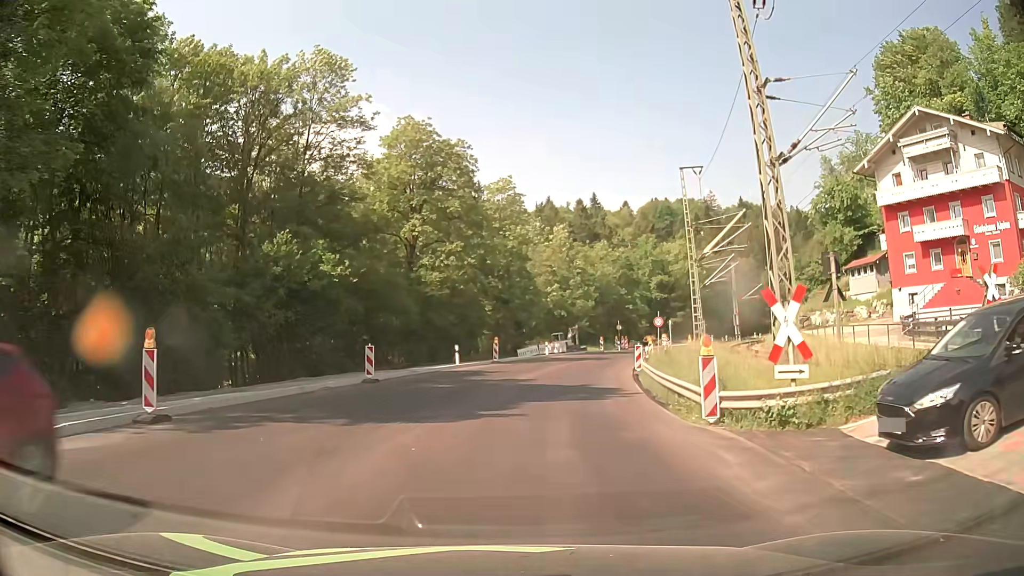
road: primary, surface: asphalt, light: Day
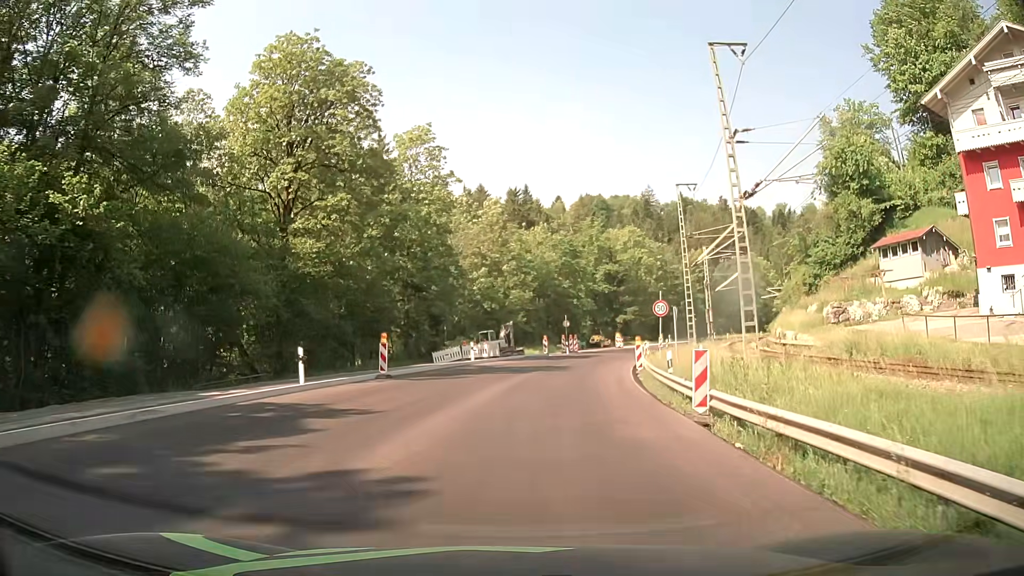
(+1.0, +18.5) m; +6°
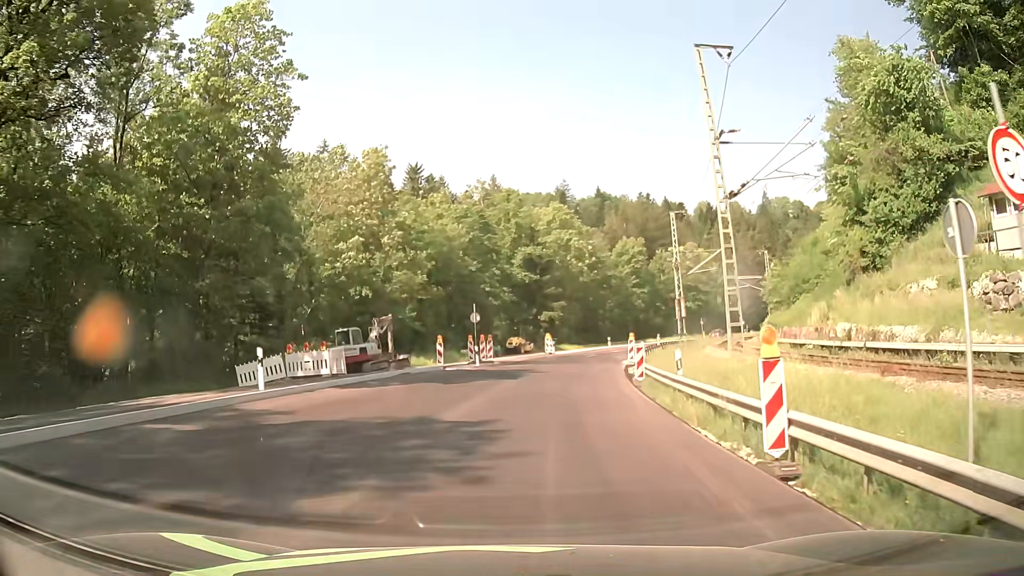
(+1.7, +23.3) m; +8°
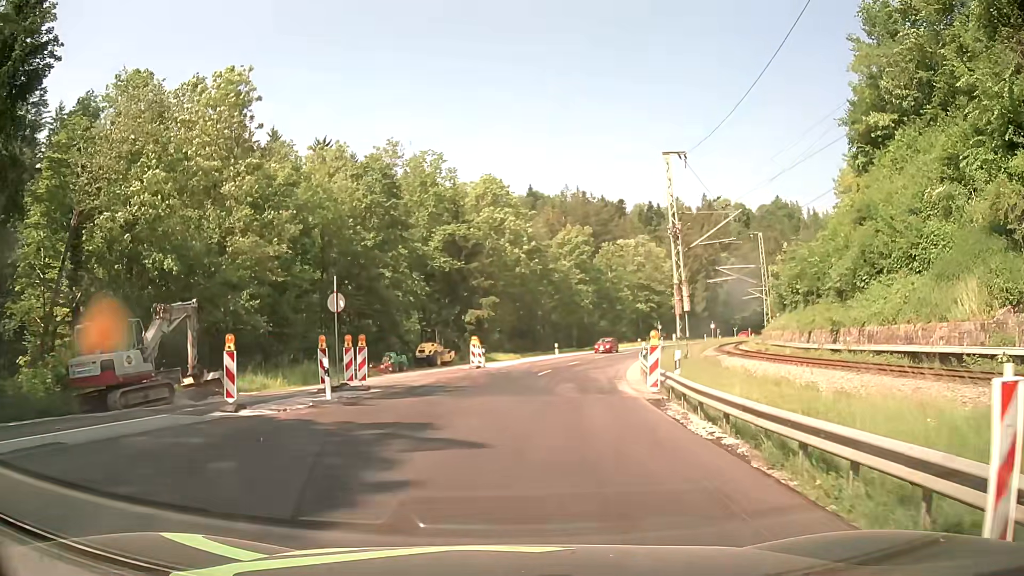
(+1.0, +19.6) m; +6°
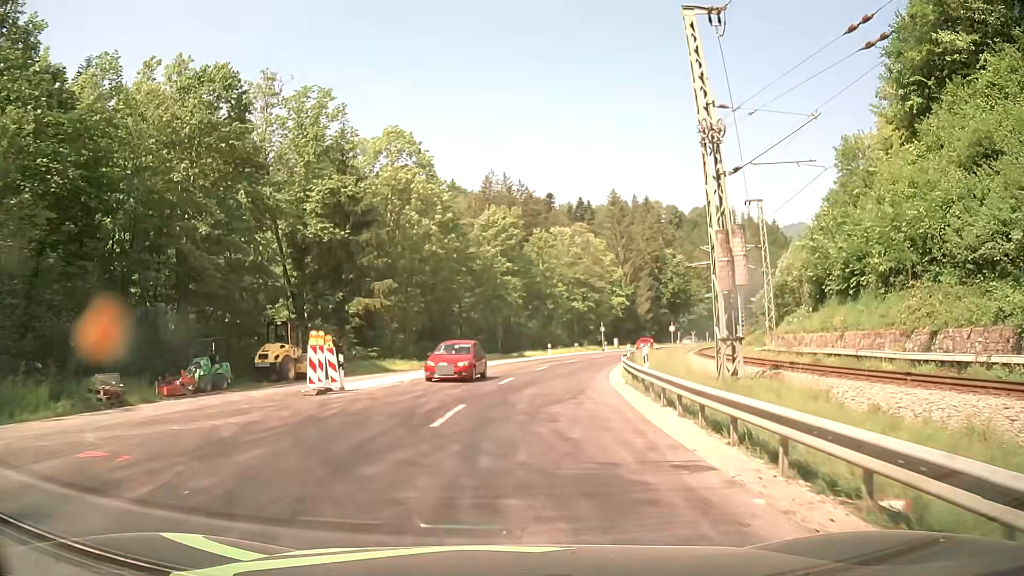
(+1.2, +18.2) m; +7°
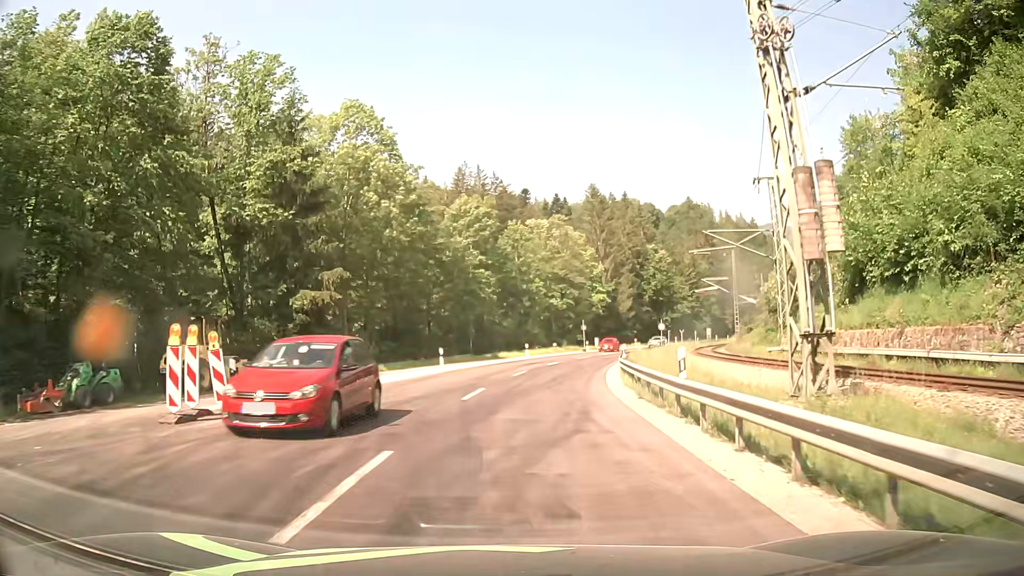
(+0.1, +6.7) m; +2°
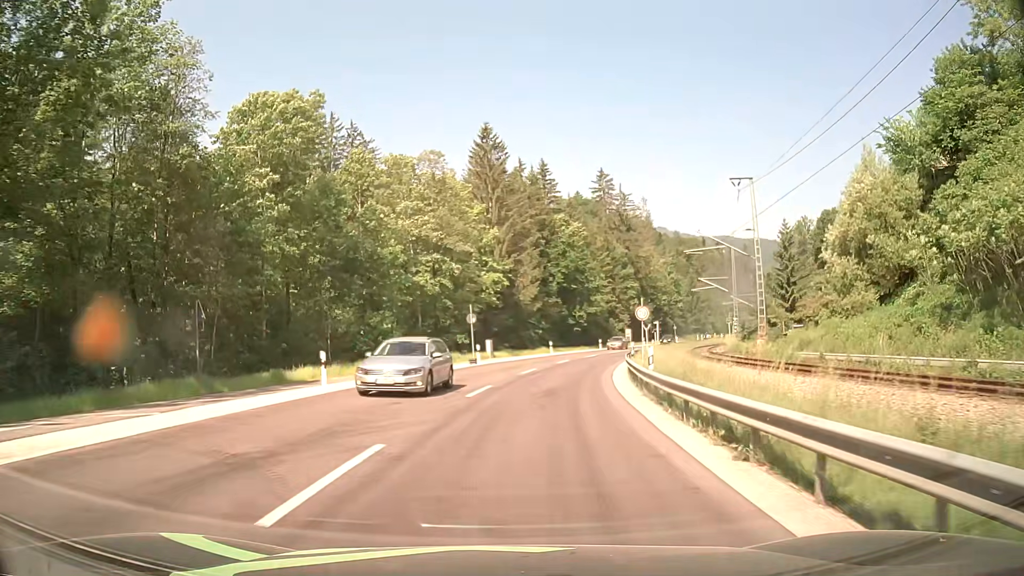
(+3.1, +35.5) m; +11°
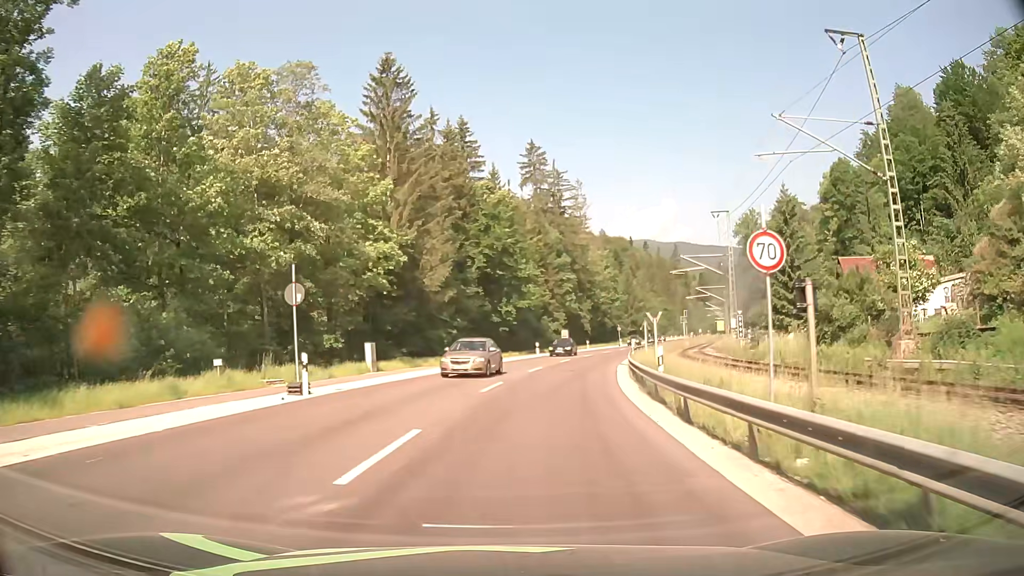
(+1.2, +22.2) m; +6°
(0, +10) (+1, +20) (+3, +30) (+4, +40) (+7, +49) (+9, +59) (+12, +69) (+15, +78) (+18, +88) (+21, +97) m
